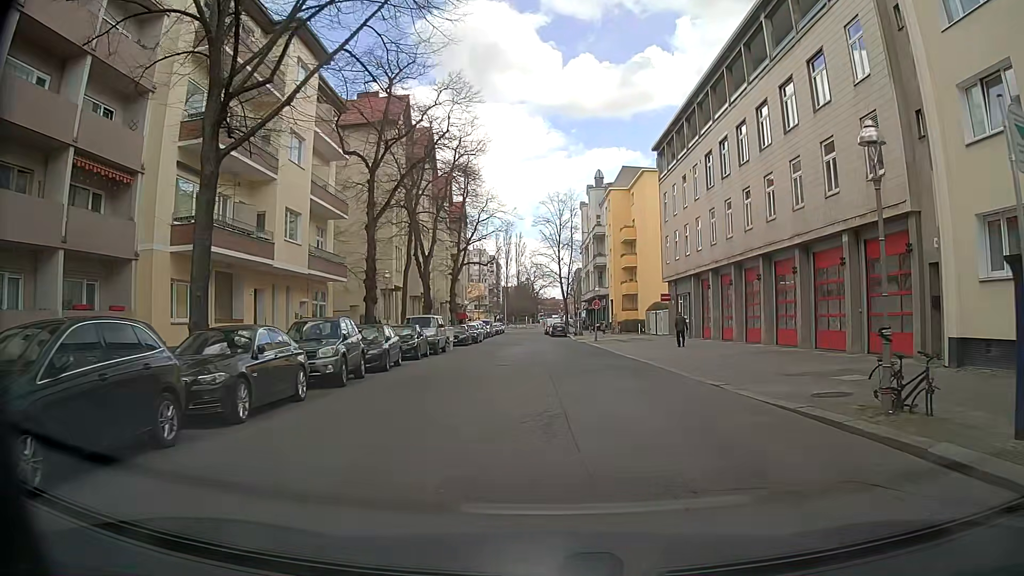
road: residential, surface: asphalt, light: Day
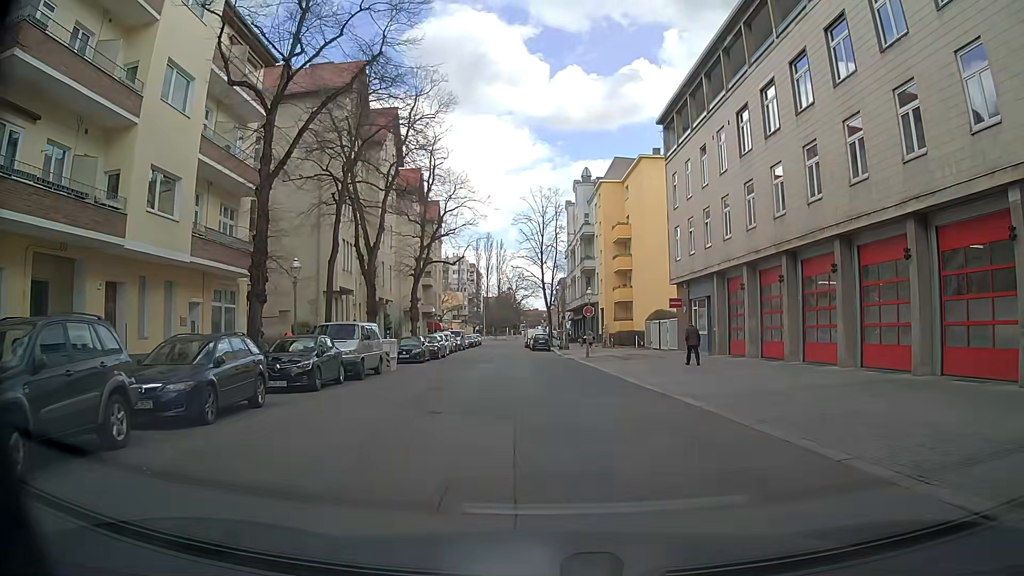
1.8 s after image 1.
(+0.3, +10.3) m; +2°
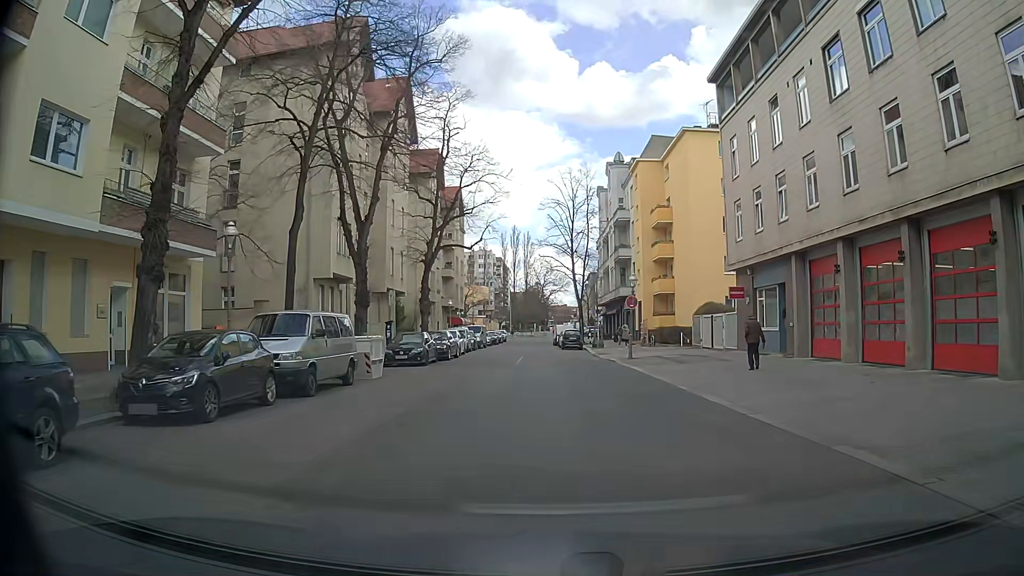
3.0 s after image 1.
(-0.1, +7.4) m; -1°
